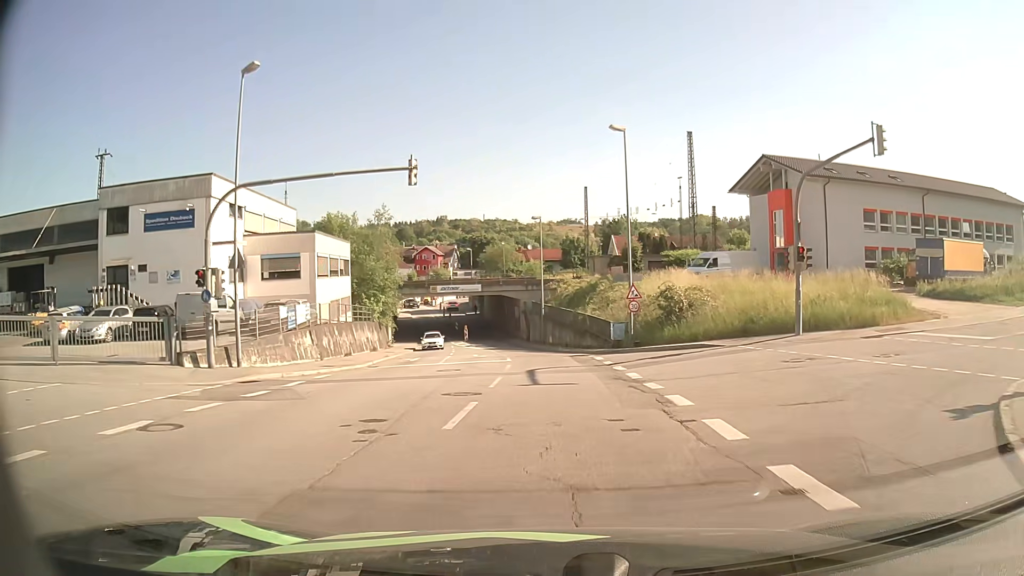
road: tertiary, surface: asphalt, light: Day
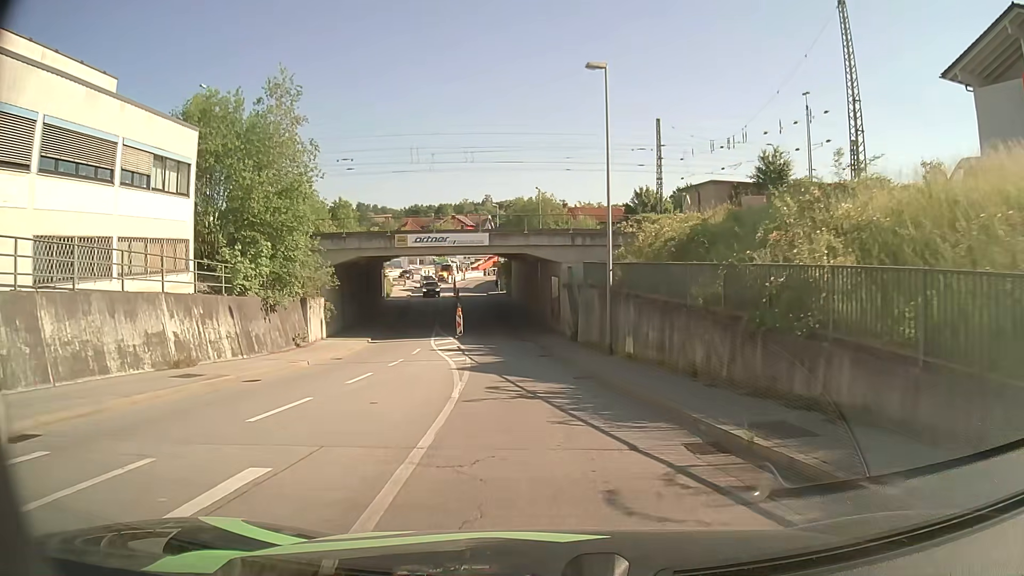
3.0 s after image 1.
(-0.6, +31.0) m; -4°
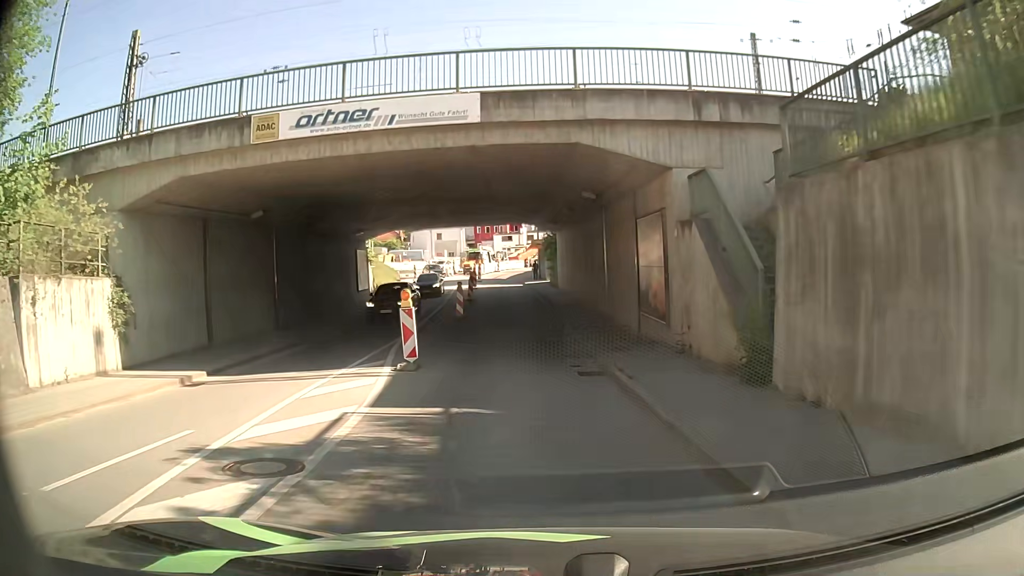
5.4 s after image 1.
(-0.7, +22.9) m; -4°
